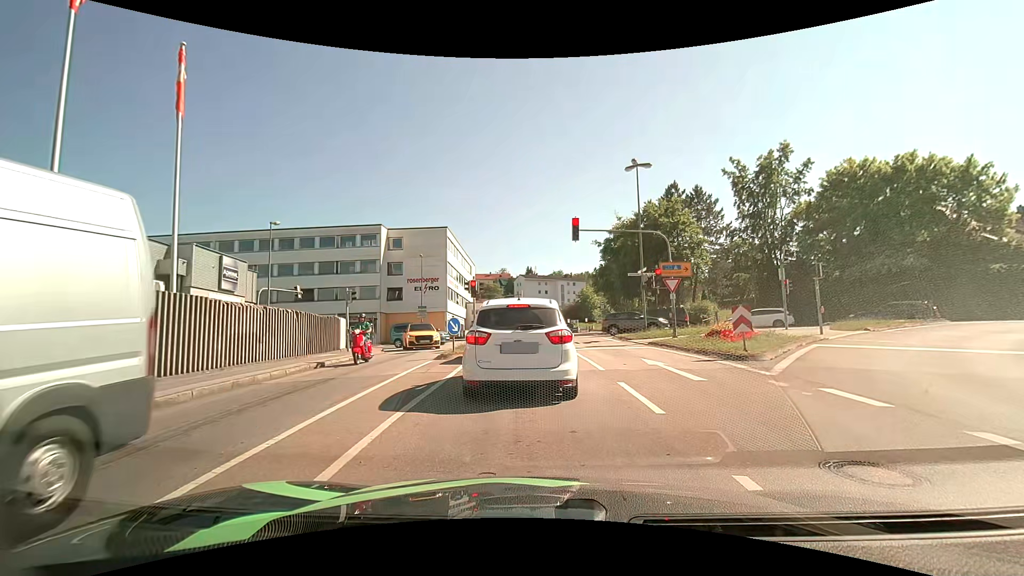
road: tertiary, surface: asphalt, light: Day
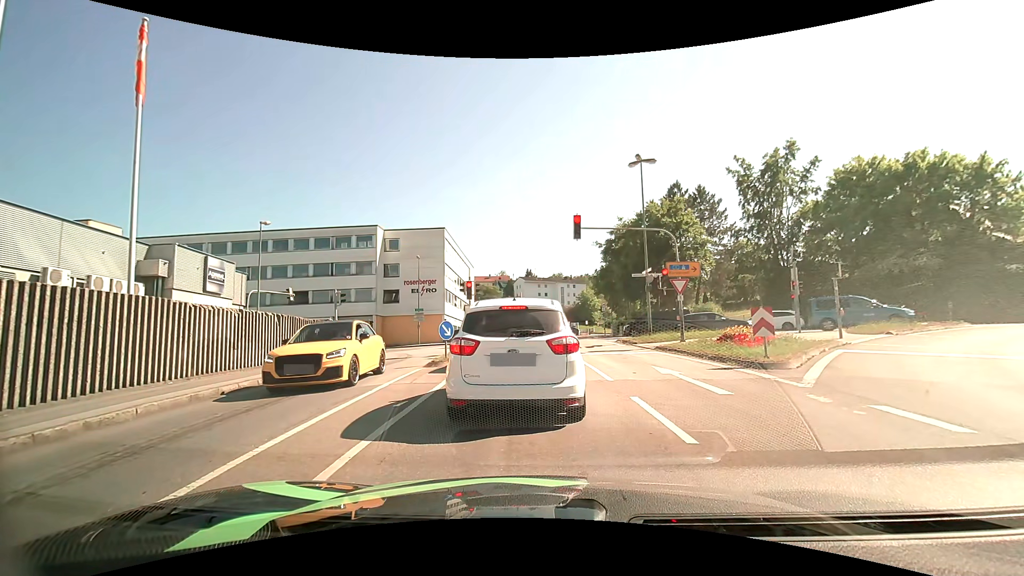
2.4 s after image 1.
(0.0, +1.4) m; 0°
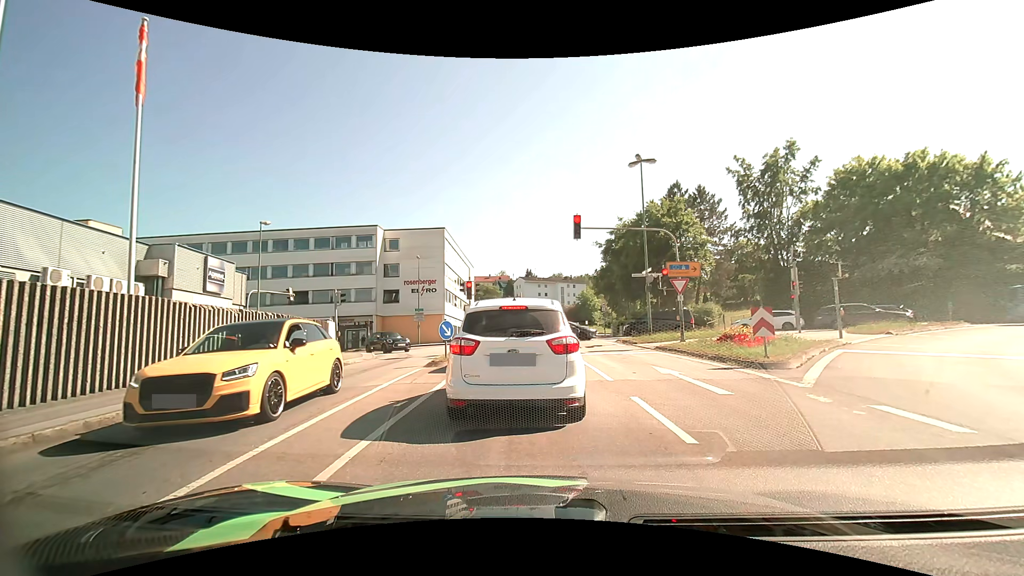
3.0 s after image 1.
(0.0, 0.0) m; 0°
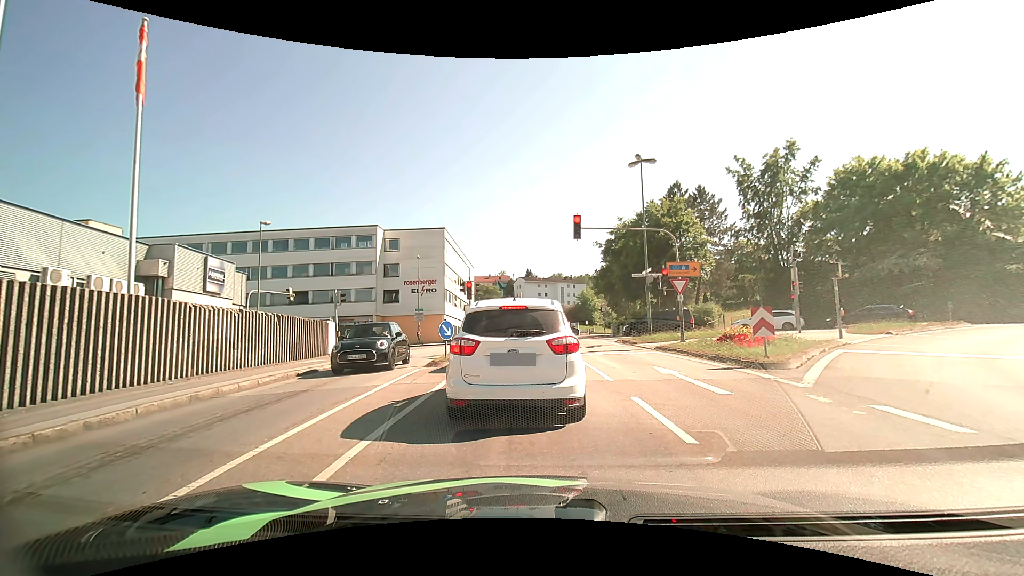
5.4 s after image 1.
(0.0, 0.0) m; 0°
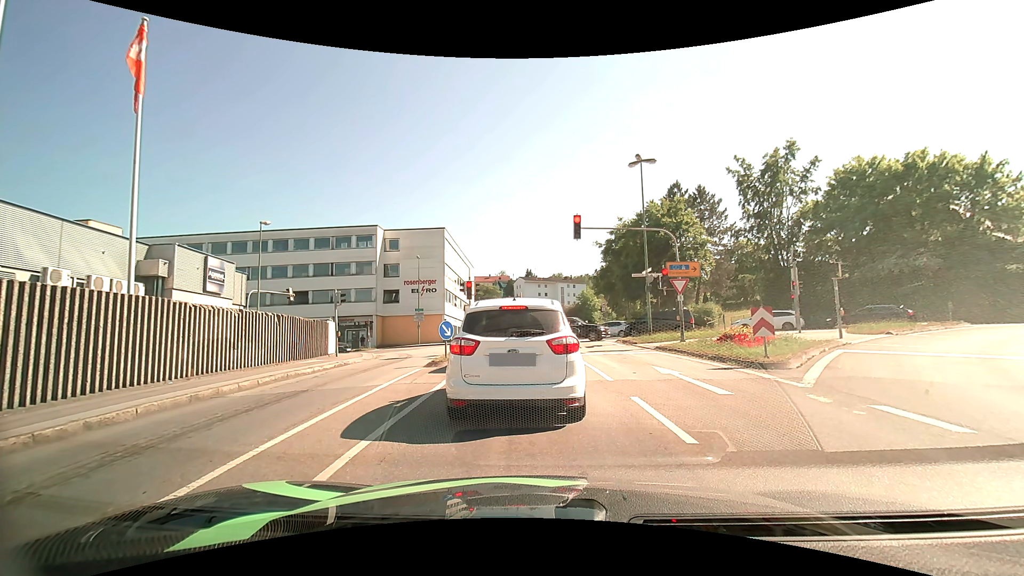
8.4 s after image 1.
(0.0, 0.0) m; 0°
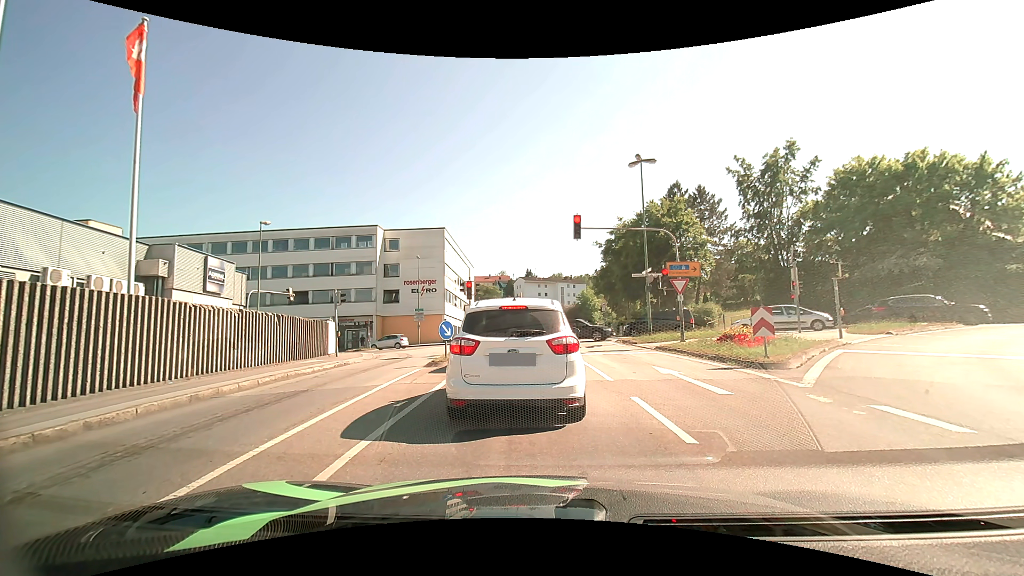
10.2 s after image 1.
(0.0, 0.0) m; 0°
(0, +10) (0, +20) (-1, +30) (-3, +40) (-9, +48) (-18, +52) (-28, +53) (-38, +52) (-48, +52) (-58, +52) m
